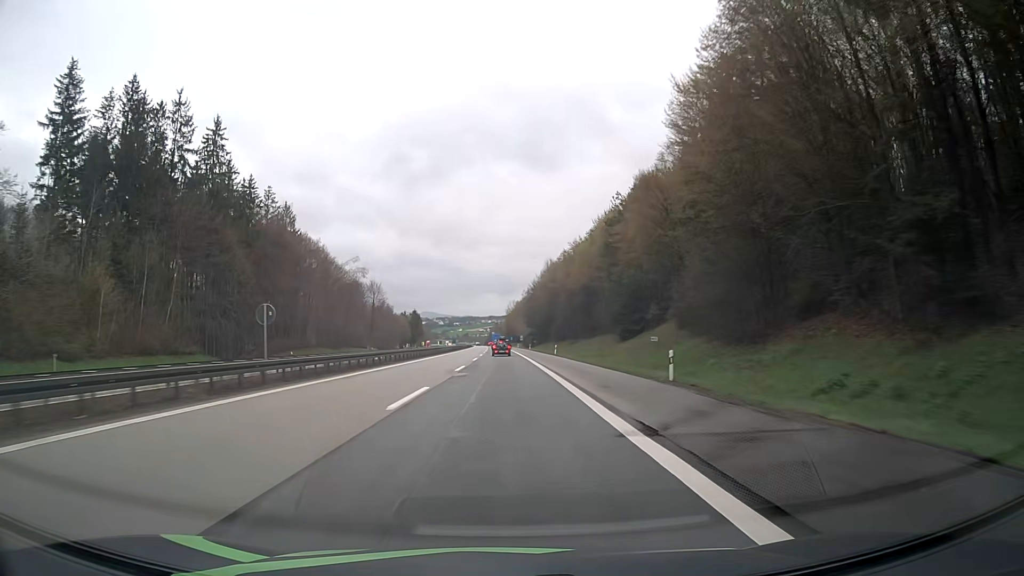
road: motorway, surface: asphalt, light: Day
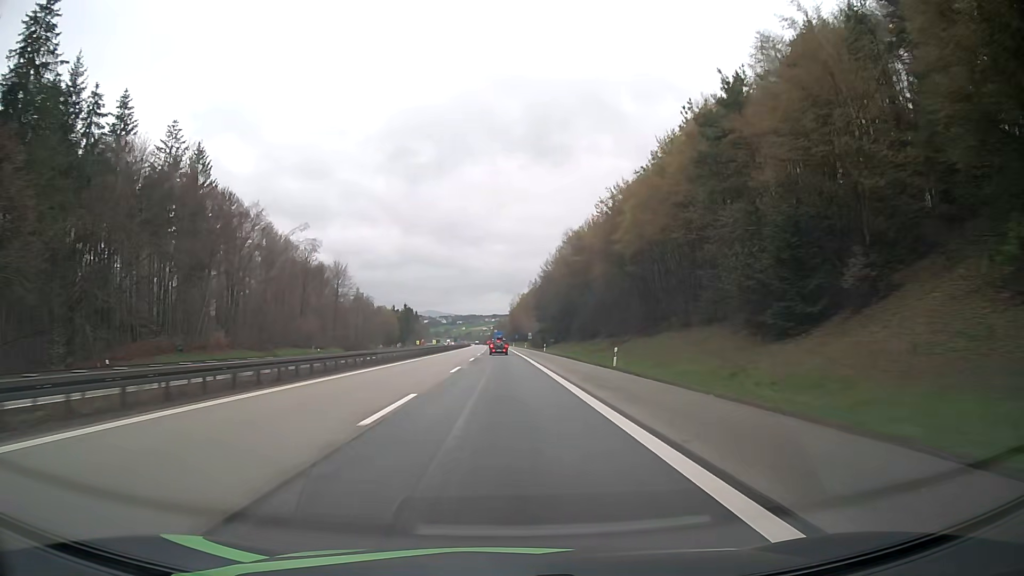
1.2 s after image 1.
(-0.1, +38.6) m; 0°
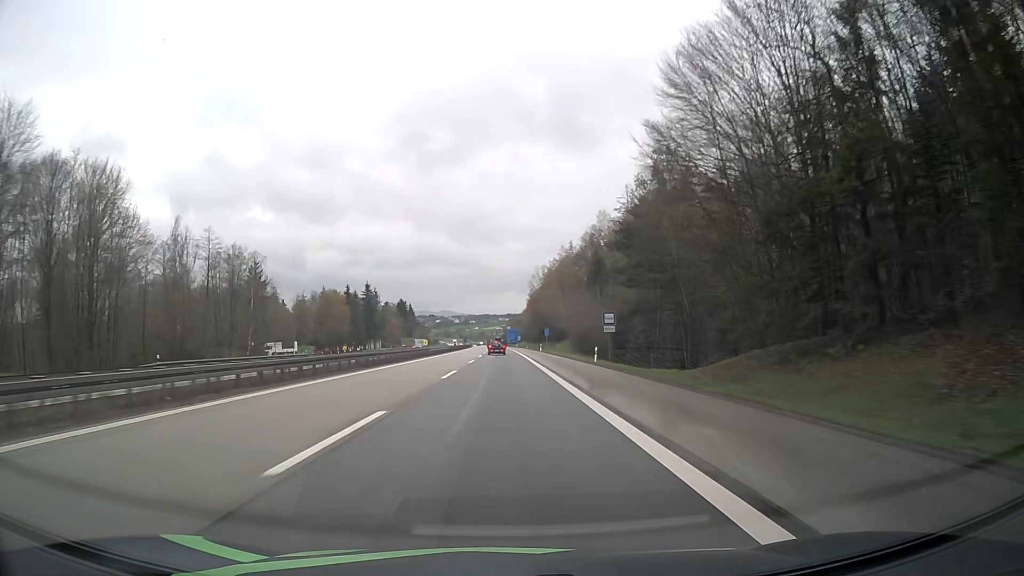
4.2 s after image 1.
(-0.6, +94.1) m; -1°
